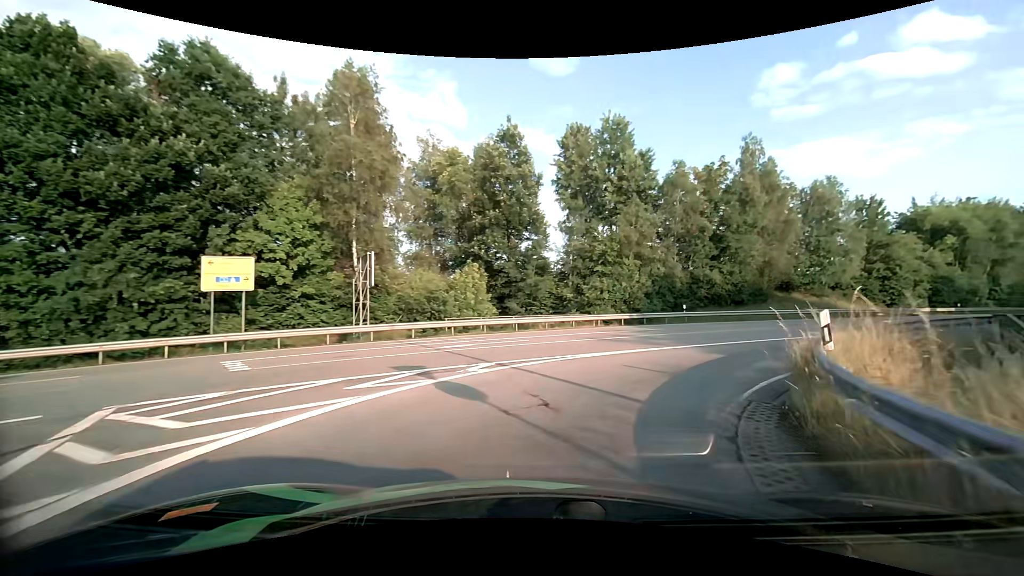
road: tertiary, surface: asphalt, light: Day
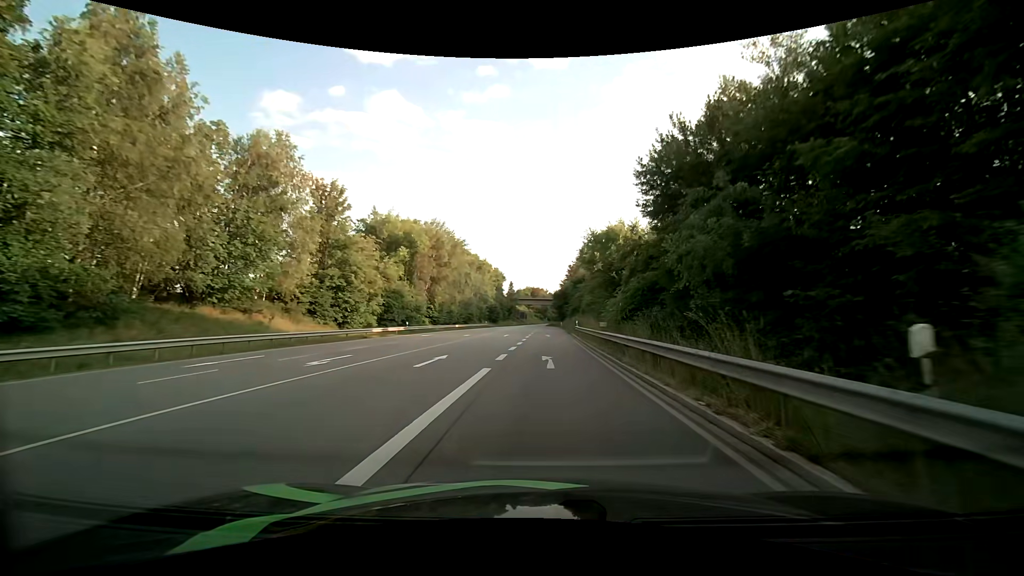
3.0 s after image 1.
(+14.7, +22.7) m; +54°
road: primary
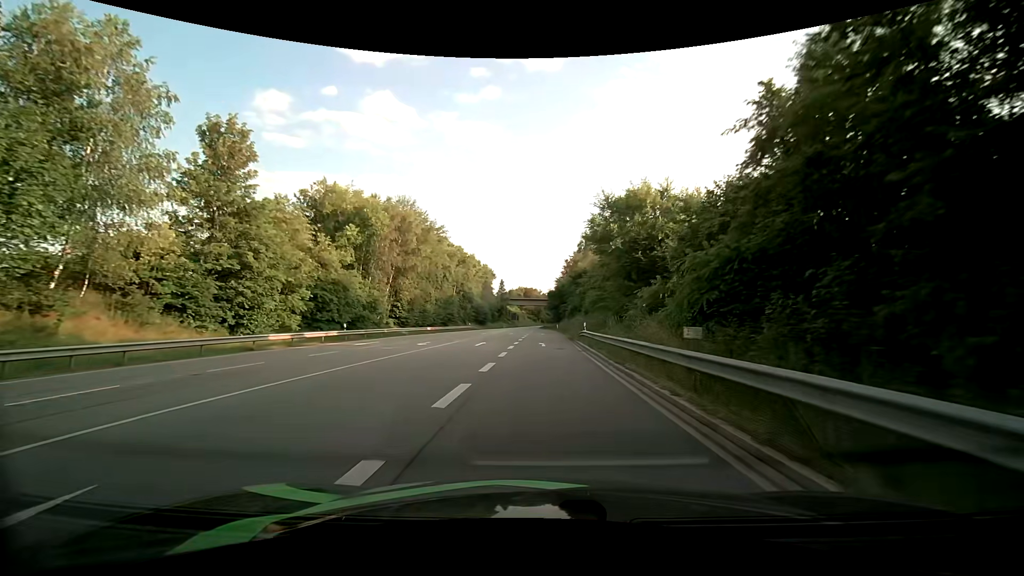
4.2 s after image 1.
(+0.2, +15.5) m; +1°
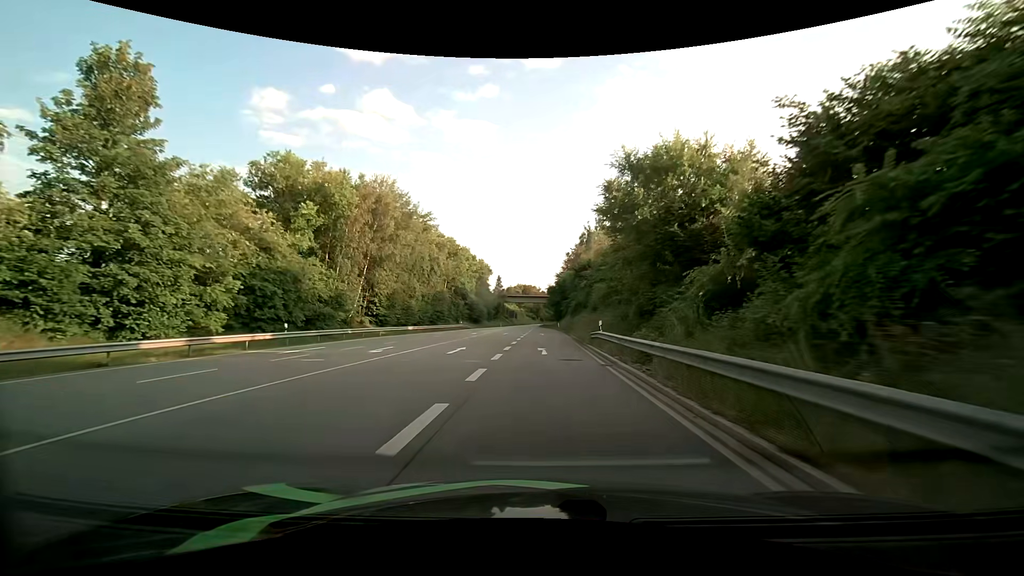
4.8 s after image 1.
(0.0, +8.9) m; 0°
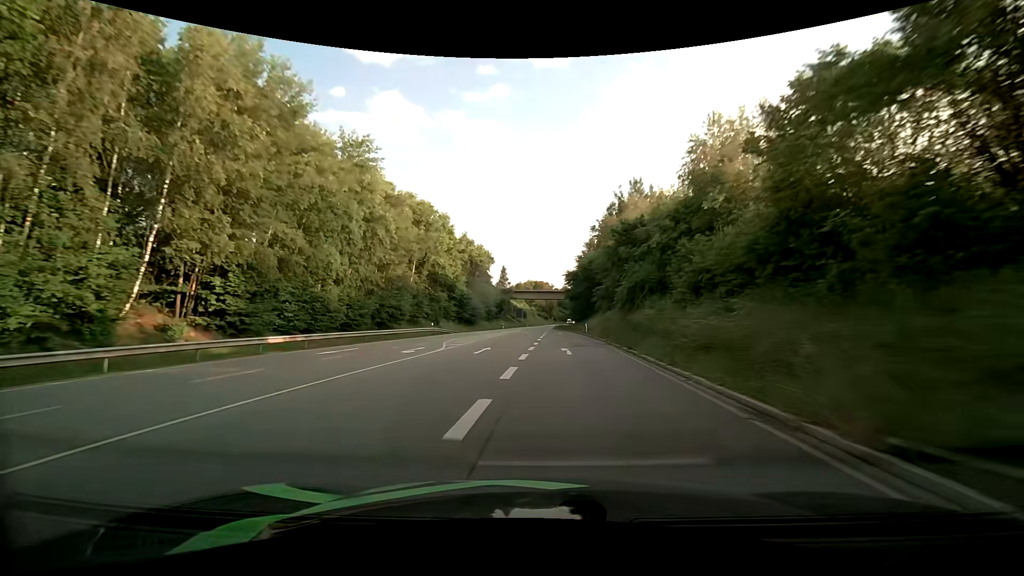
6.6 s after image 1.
(-0.5, +30.2) m; -2°
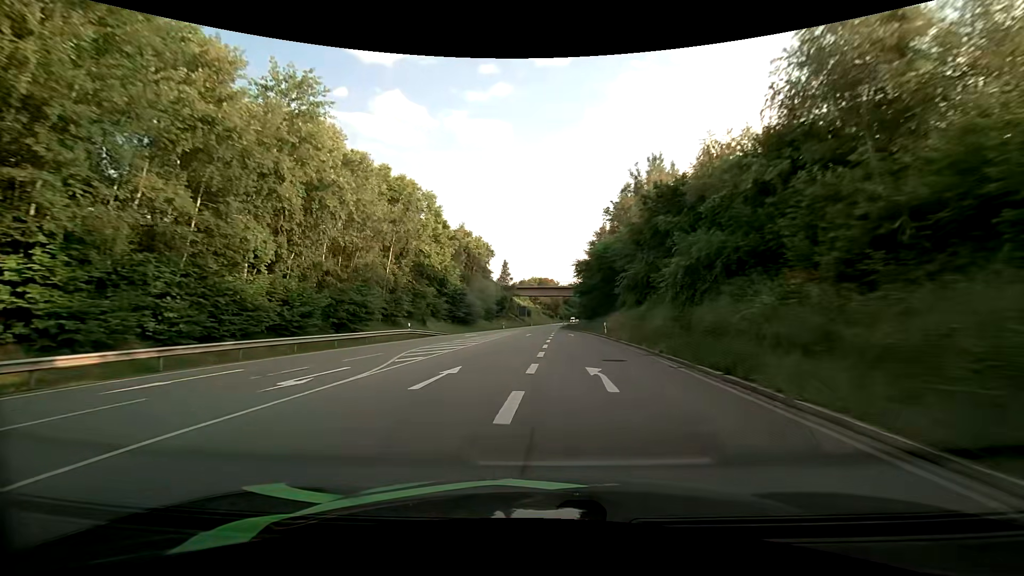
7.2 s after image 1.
(0.0, +11.1) m; 0°
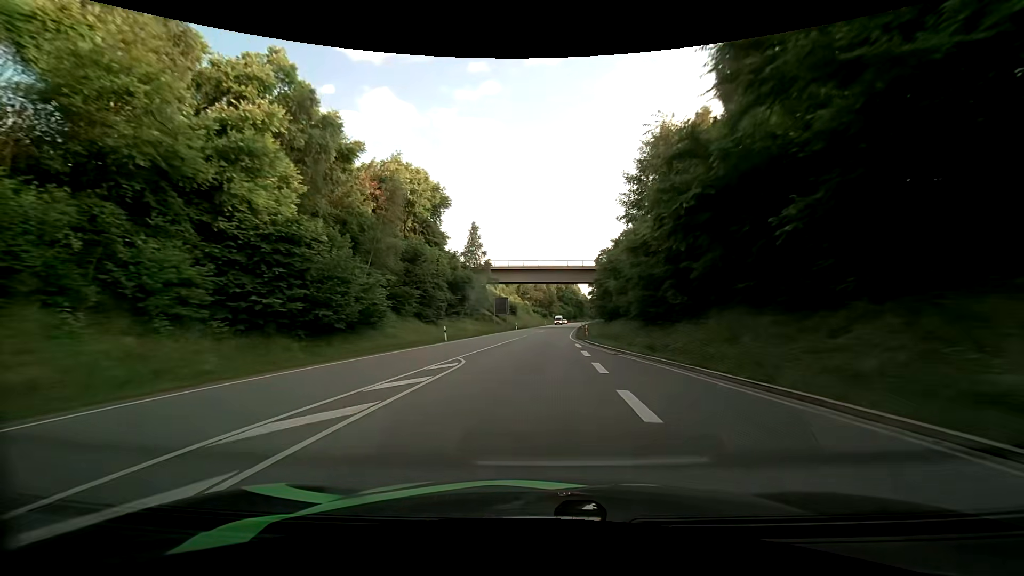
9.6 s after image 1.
(0.0, +48.4) m; +1°
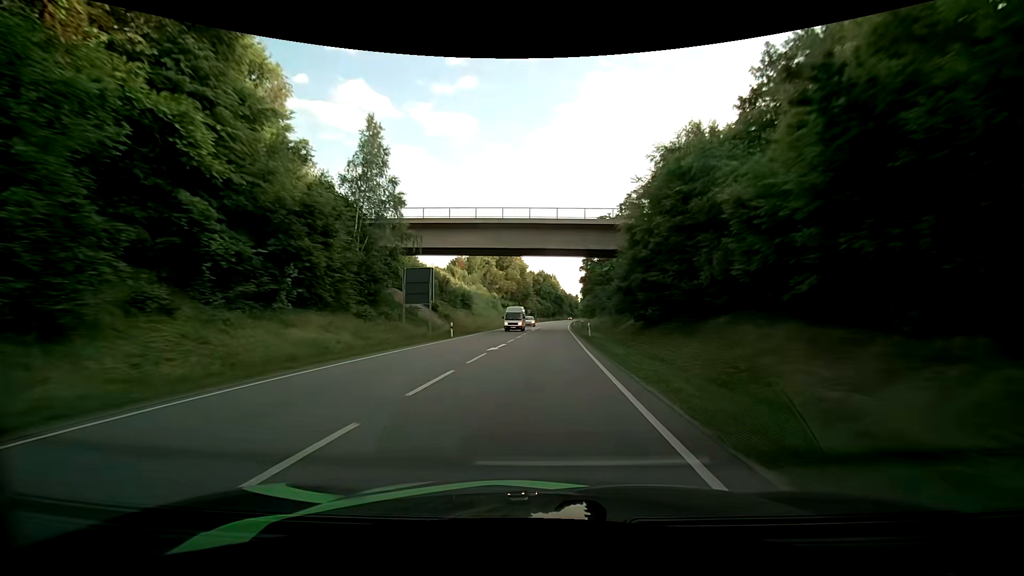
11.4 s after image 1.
(+1.0, +39.2) m; +3°
(0, +10) (0, +20) (0, +30) (+1, +40) (+1, +50) (+1, +60) (+2, +70) (+2, +80) (+3, +90) (+4, +100) m
